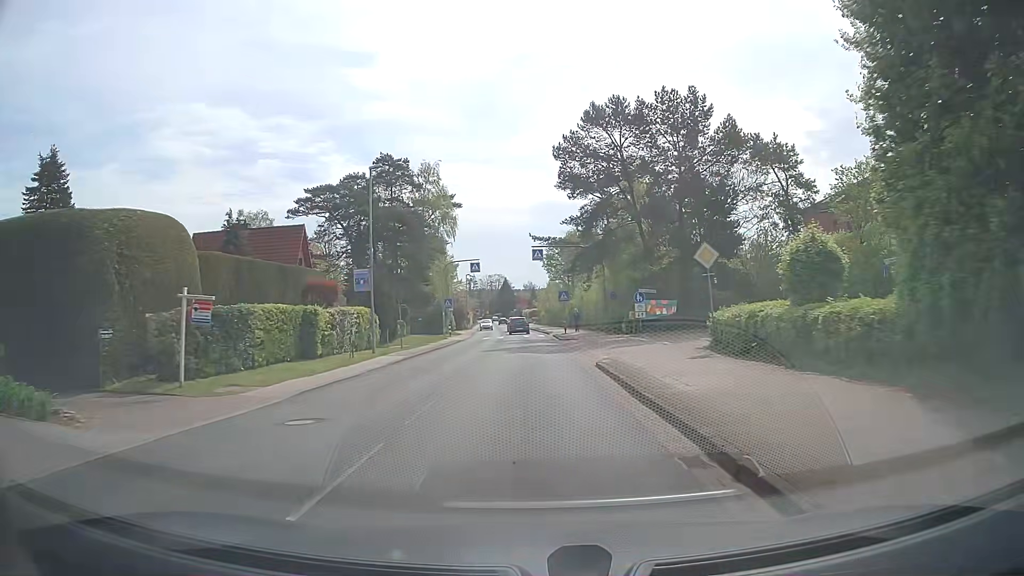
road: tertiary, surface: asphalt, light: Day
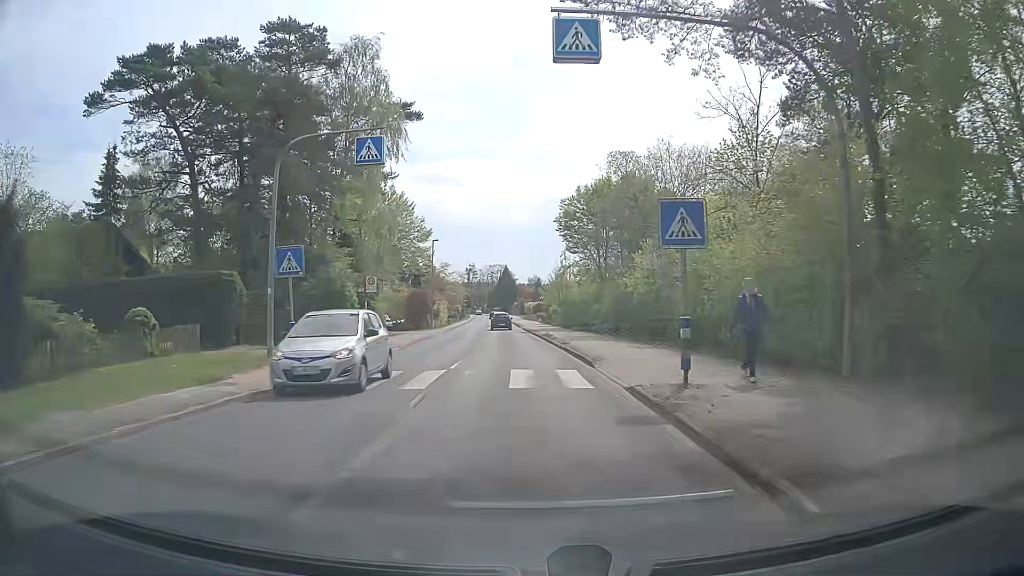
(+0.2, +36.9) m; 0°
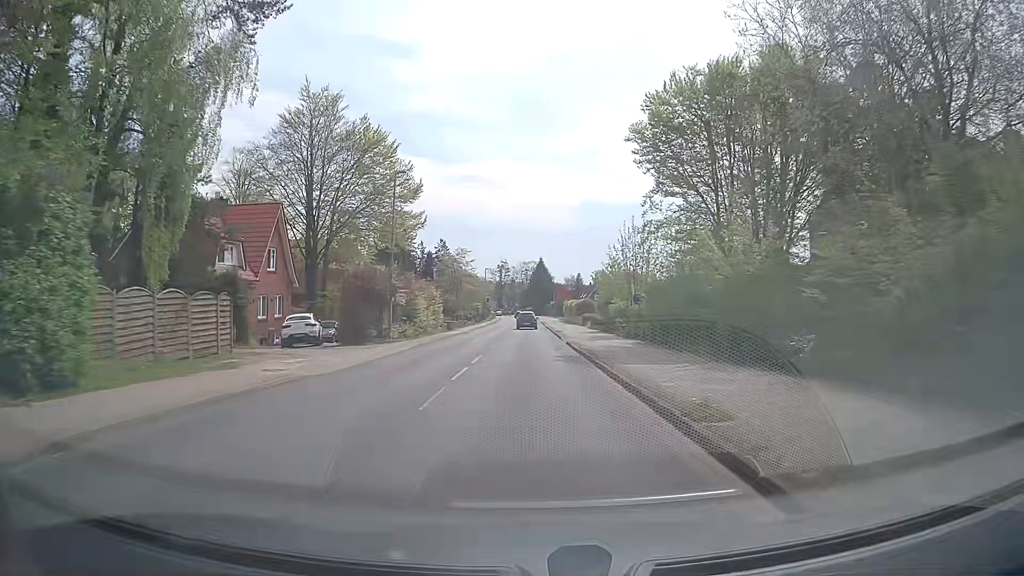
(-0.7, +29.3) m; -3°
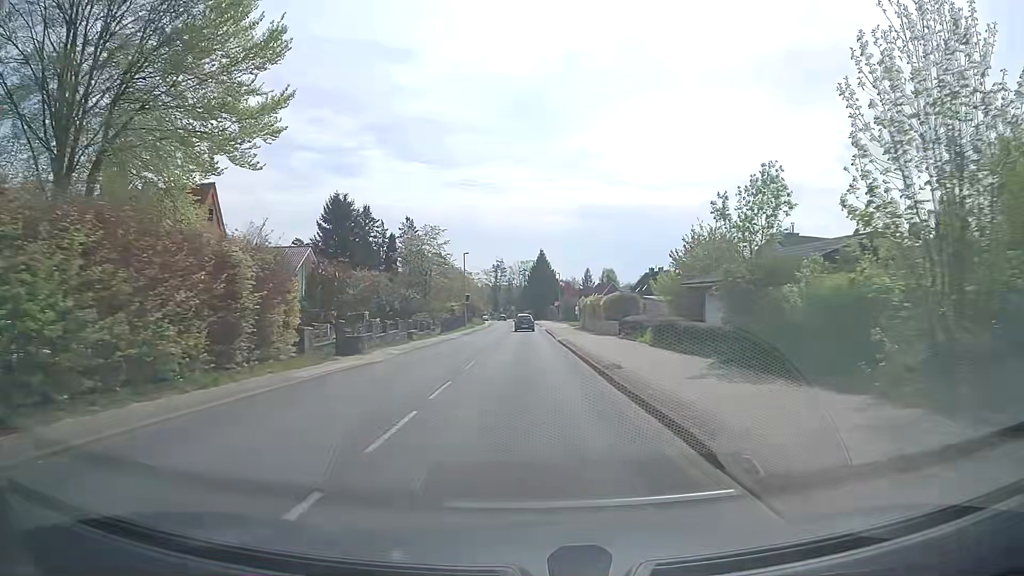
(-0.1, +30.5) m; 0°
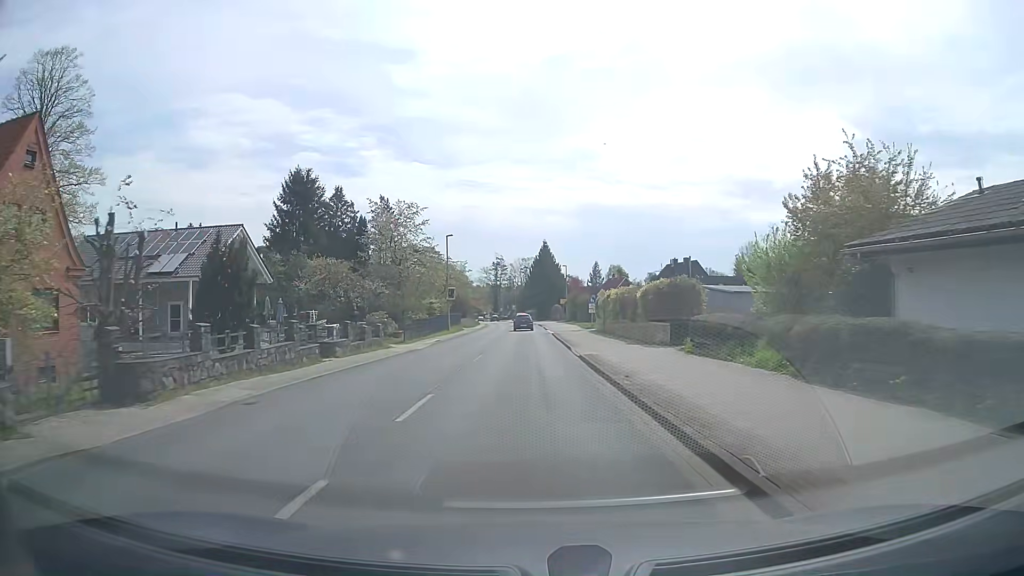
(0.0, +15.2) m; -1°
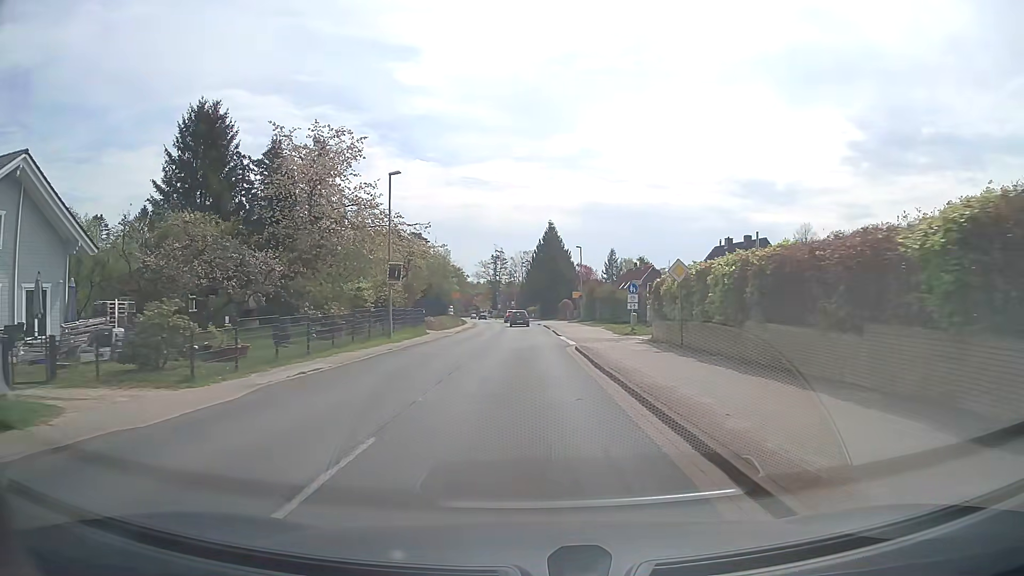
(+0.1, +23.1) m; +1°
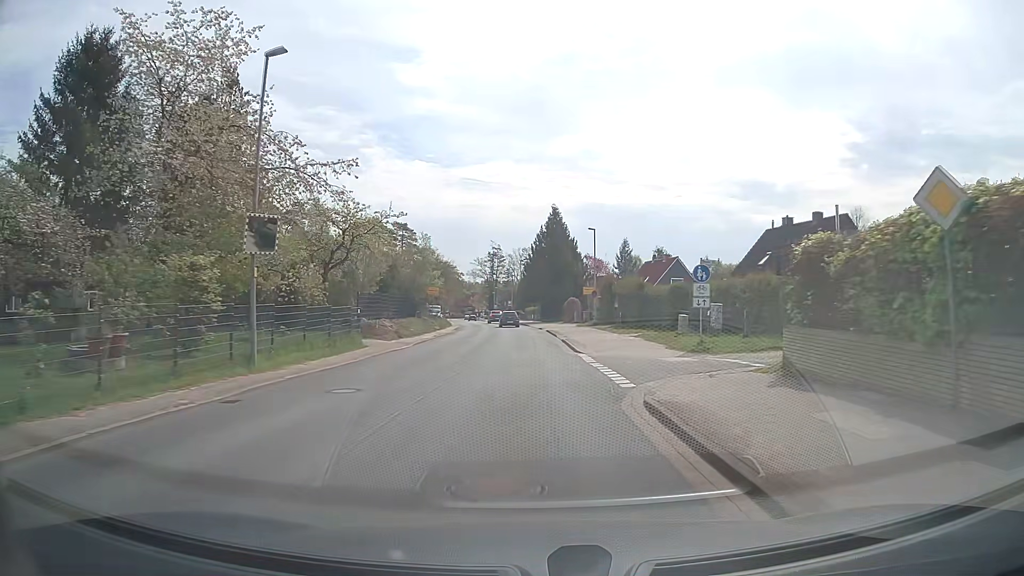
(-0.1, +15.5) m; 0°
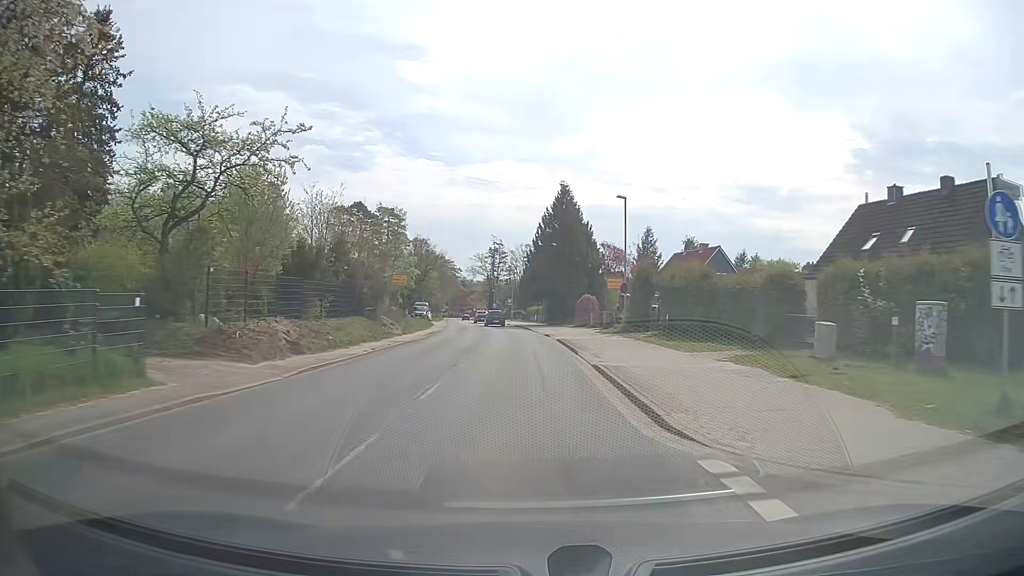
(-0.1, +15.4) m; -1°
(0, +10) (0, +20) (0, +30) (-1, +40) (-1, +50) (-2, +60) (-3, +70) (-5, +80) (-6, +90) (-7, +100) m
